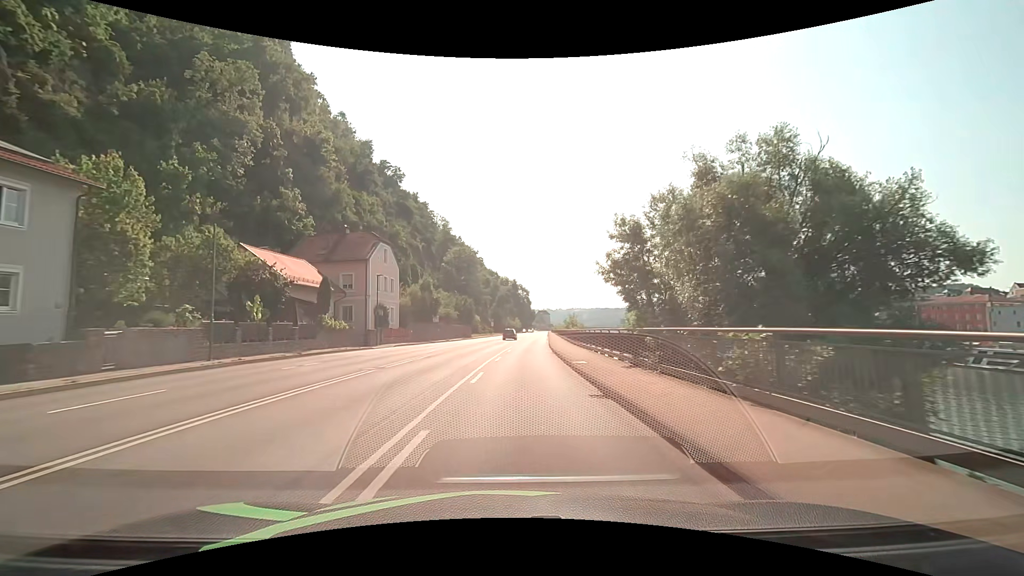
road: primary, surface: asphalt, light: Day
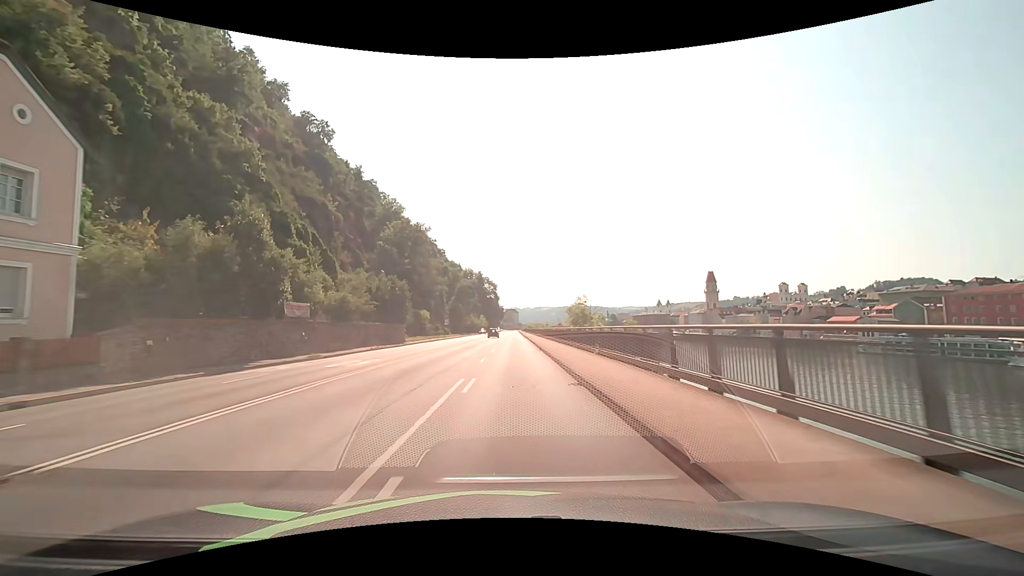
(+1.6, +38.1) m; +4°
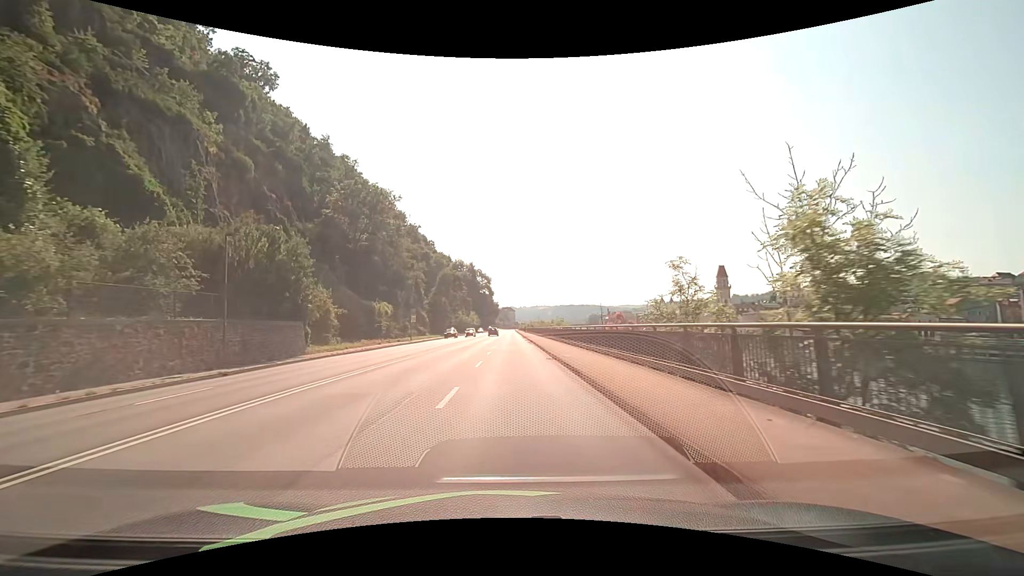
(+0.3, +30.6) m; 0°
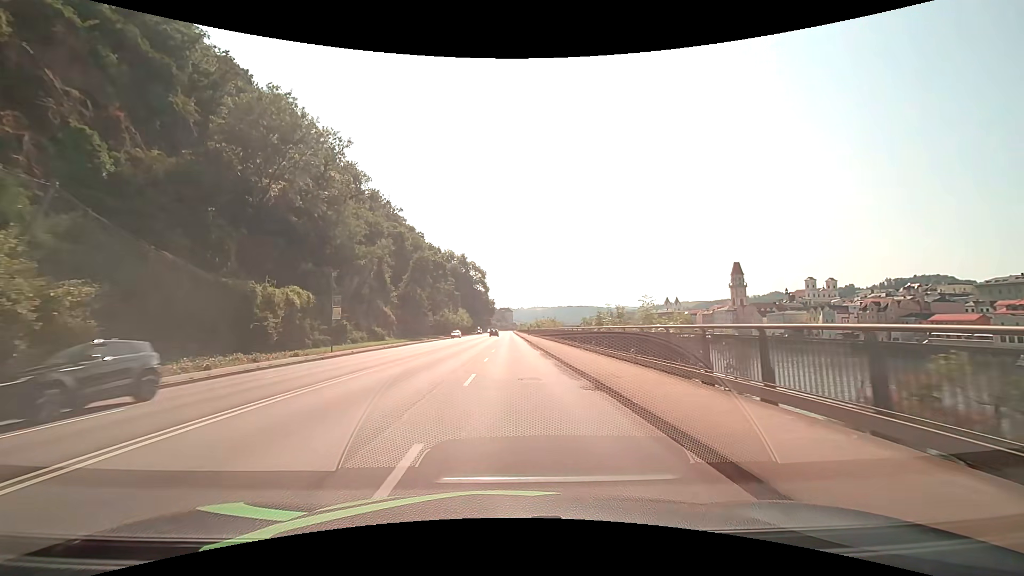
(+0.1, +30.6) m; 0°
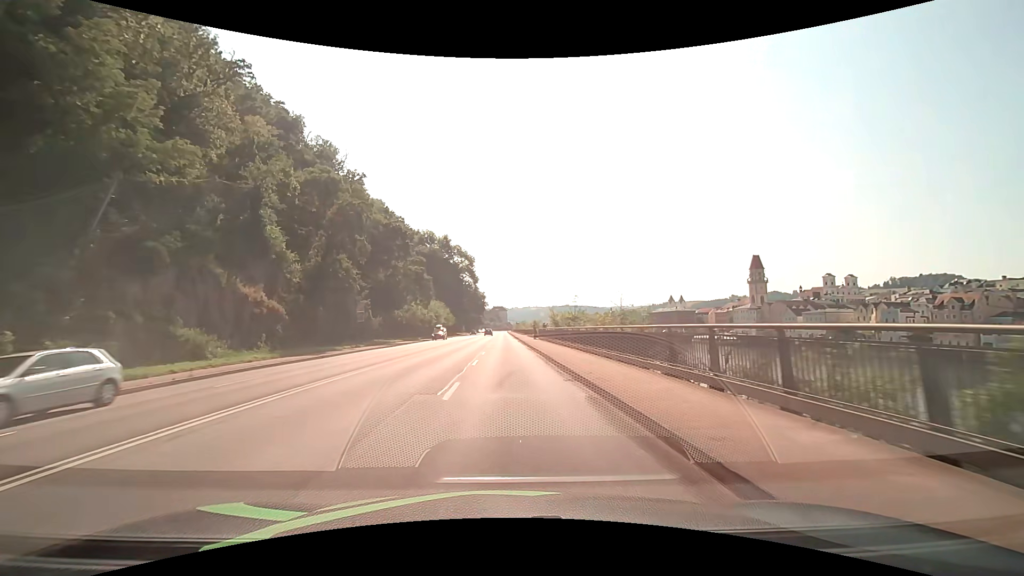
(+0.1, +38.3) m; +1°
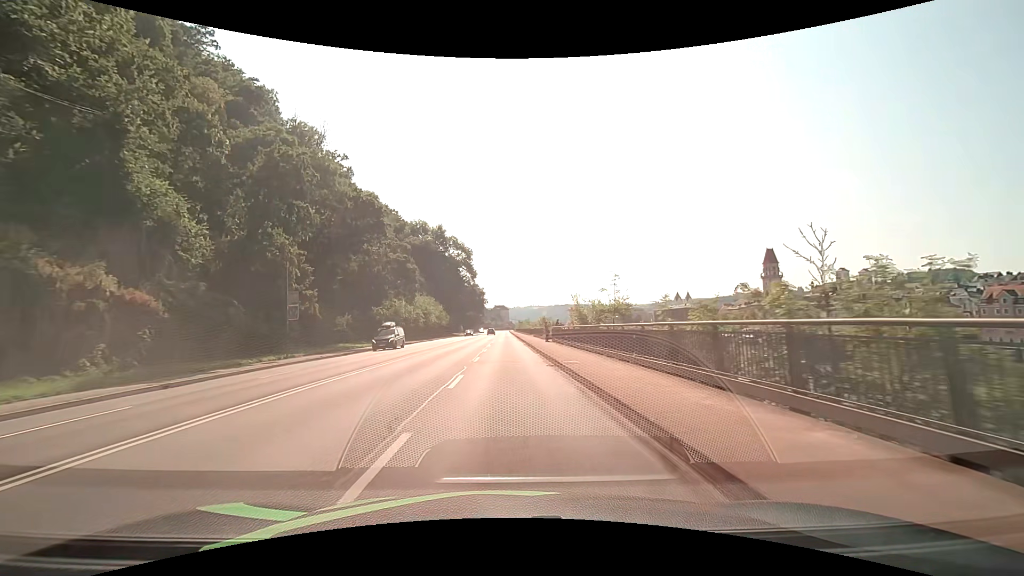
(0.0, +15.3) m; 0°
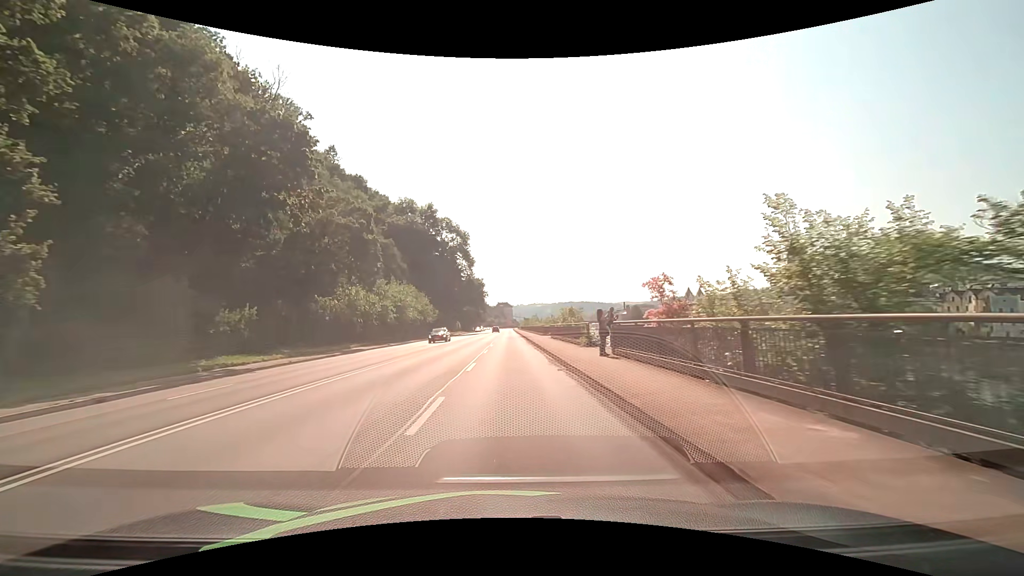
(-0.2, +23.0) m; 0°
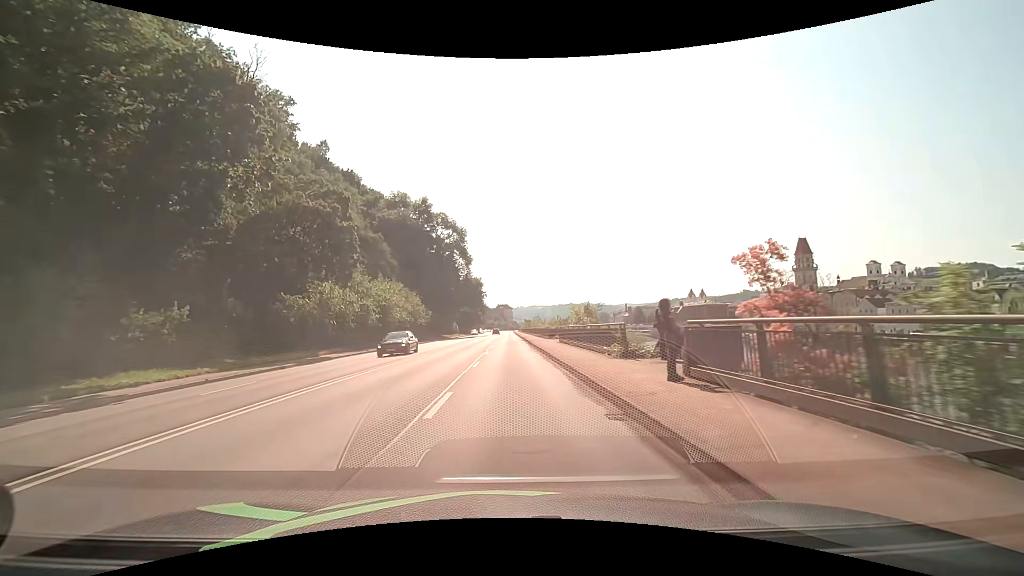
(0.0, +7.7) m; 0°
(0, +10) (0, +20) (0, +30) (0, +40) (0, +50) (0, +60) (0, +70) (0, +80) (0, +90) (0, +100) m
